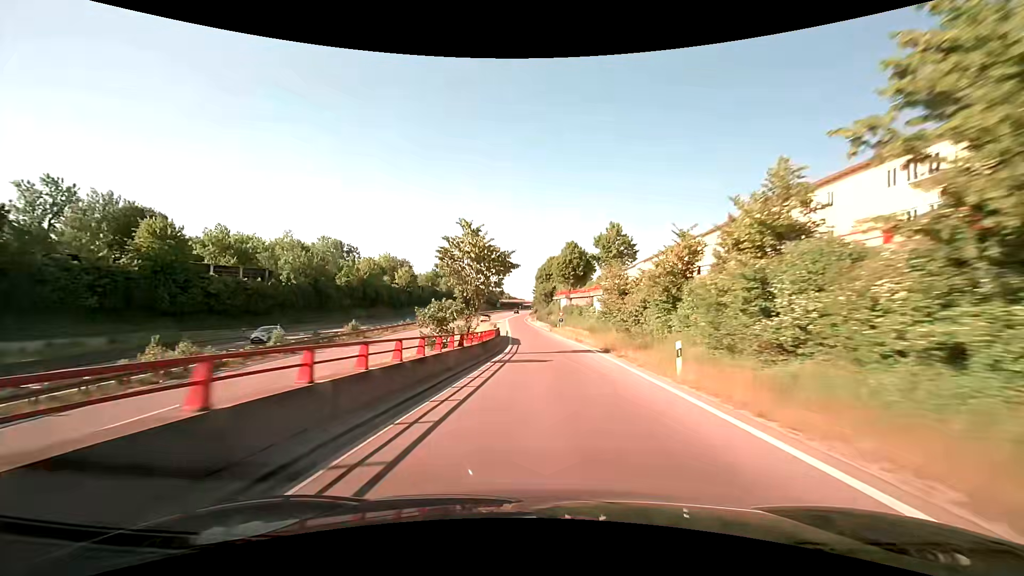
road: trunk_link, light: Day
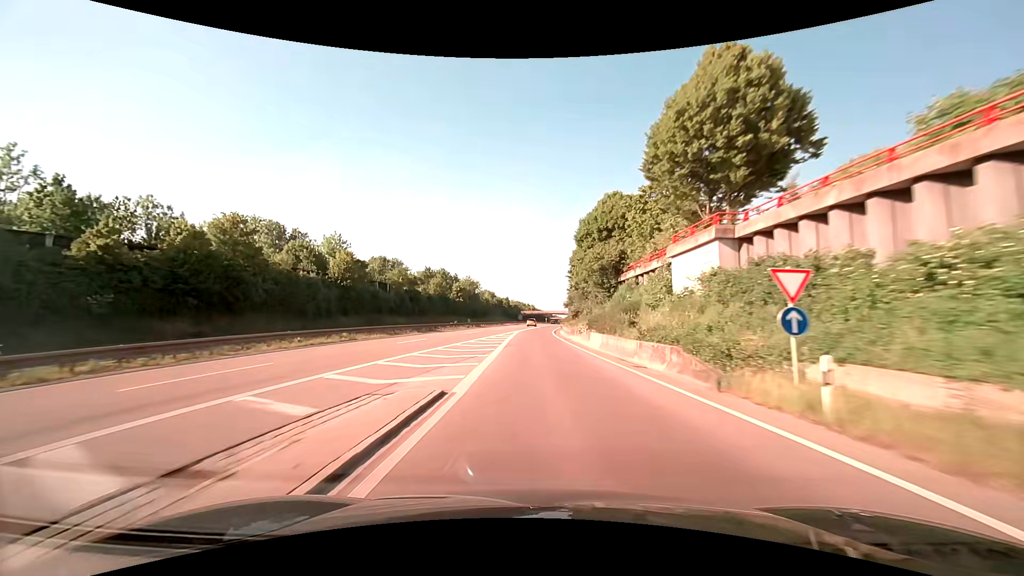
(-1.4, +55.6) m; -3°
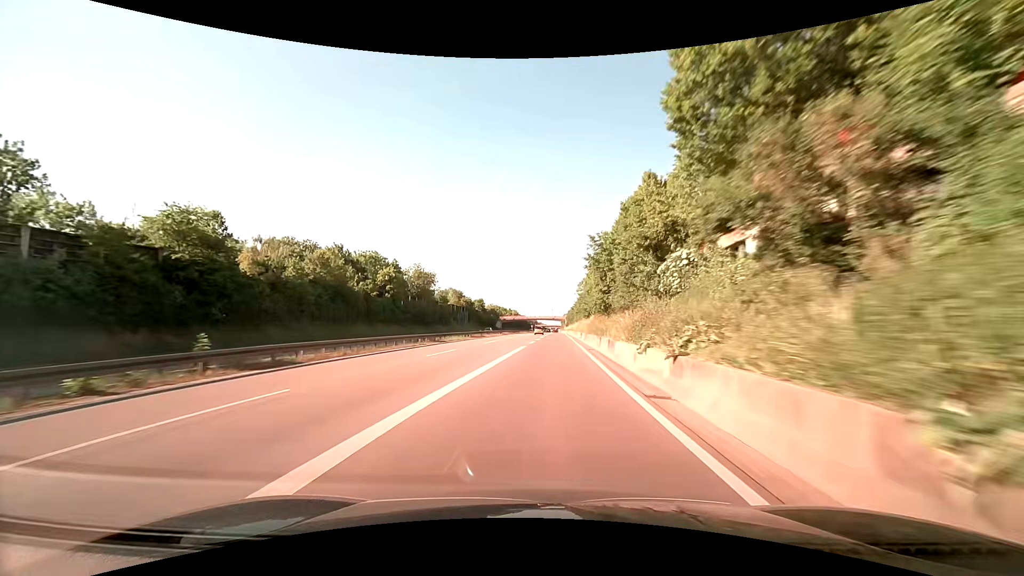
(+0.1, +60.1) m; +1°
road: trunk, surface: asphalt
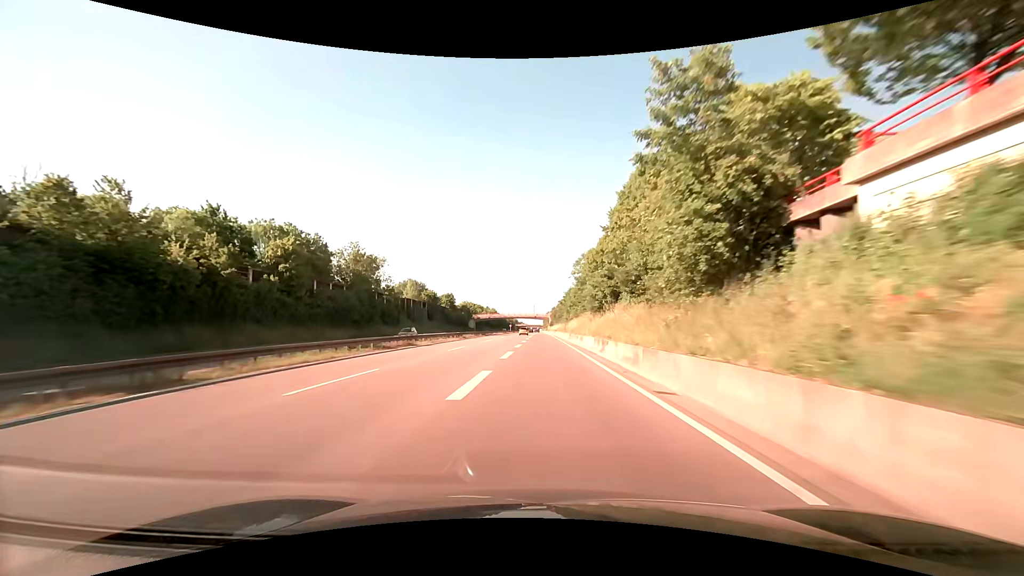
(+0.6, +30.9) m; +2°
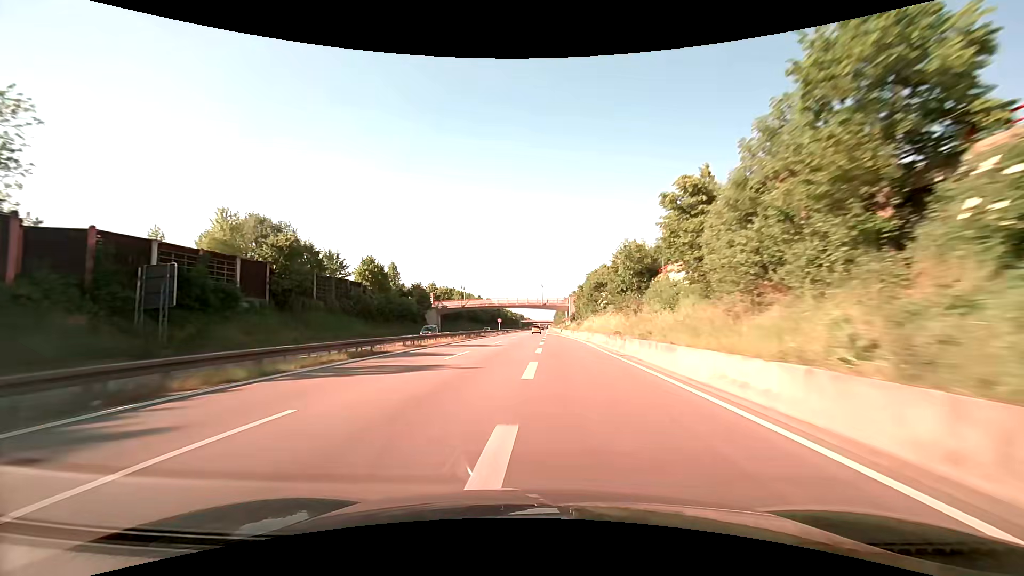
(-0.4, +80.8) m; -1°
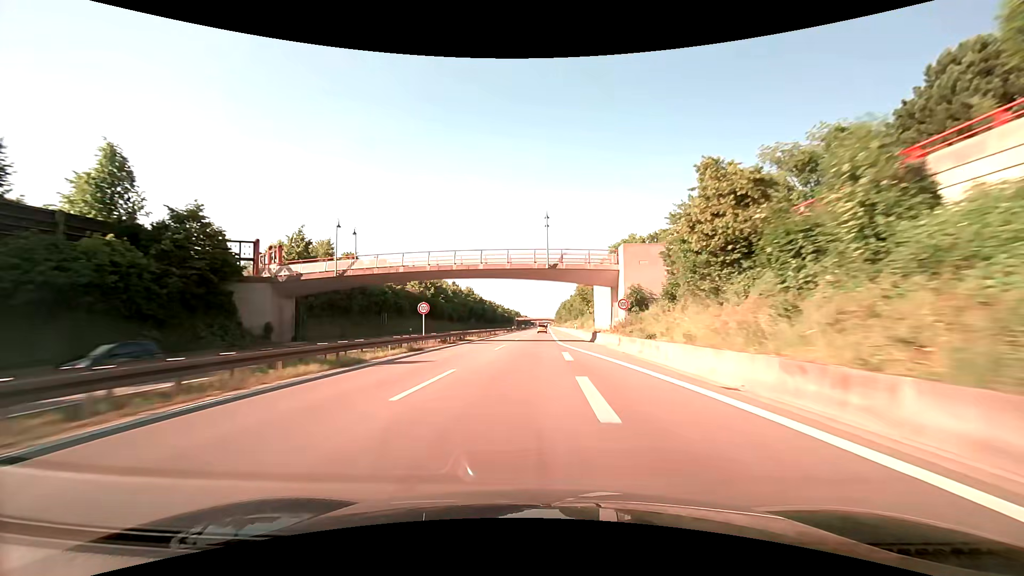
(+0.1, +65.4) m; 0°
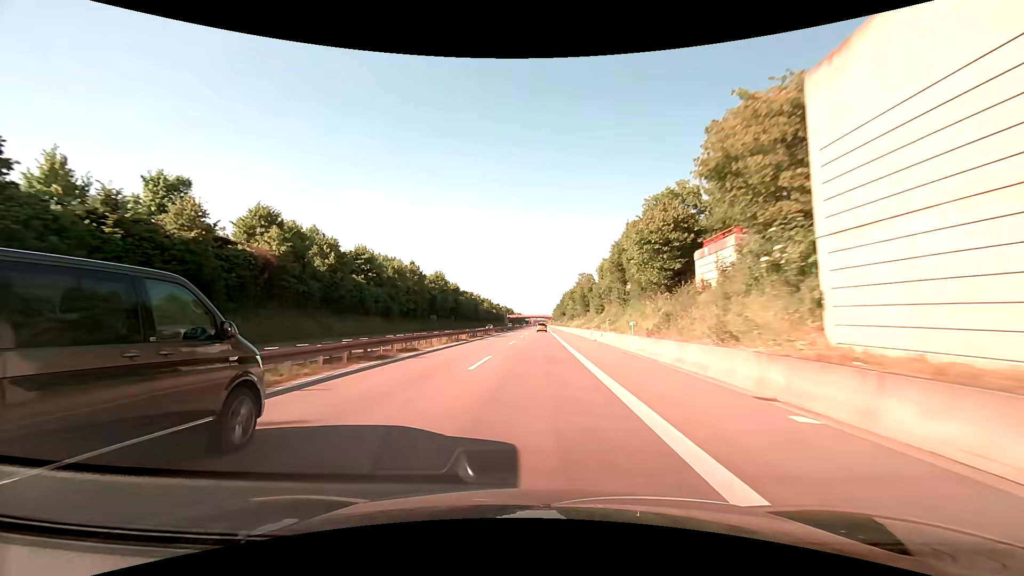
(+0.2, +48.6) m; +1°
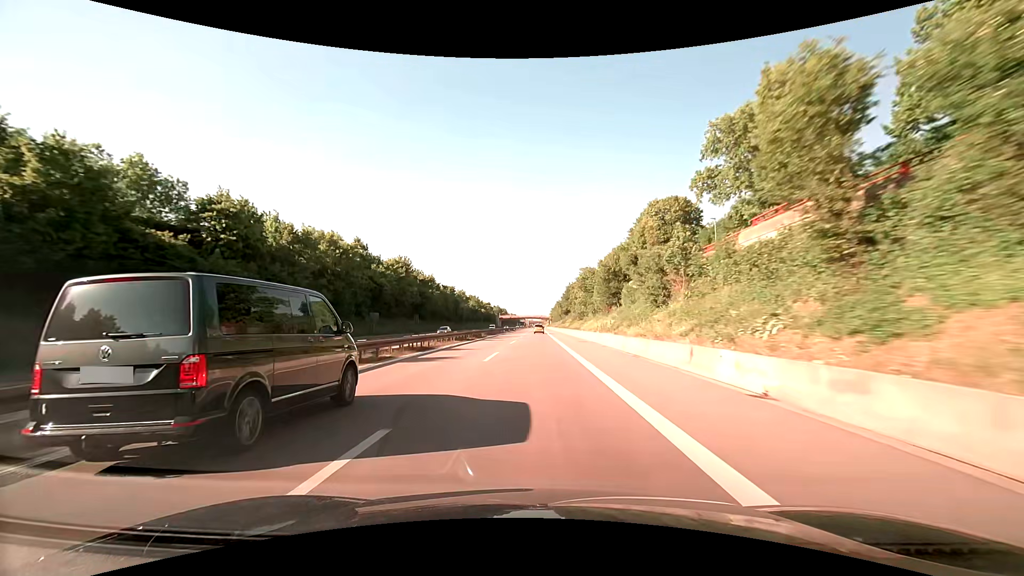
(+0.2, +32.3) m; +1°
(0, +10) (0, +20) (0, +30) (0, +40) (0, +50) (0, +60) (0, +70) (0, +80) (0, +90) (0, +100) m
